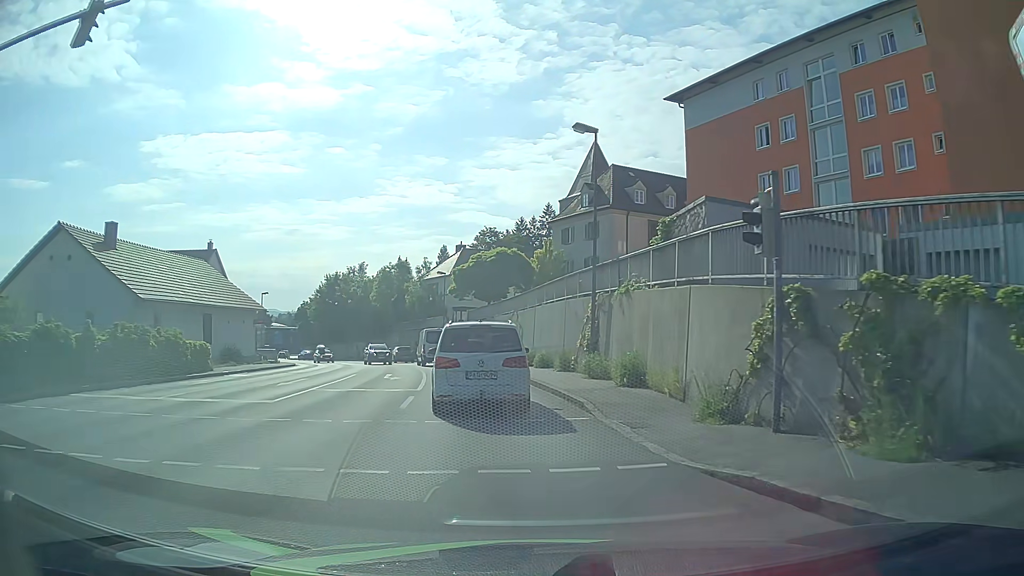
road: tertiary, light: Day
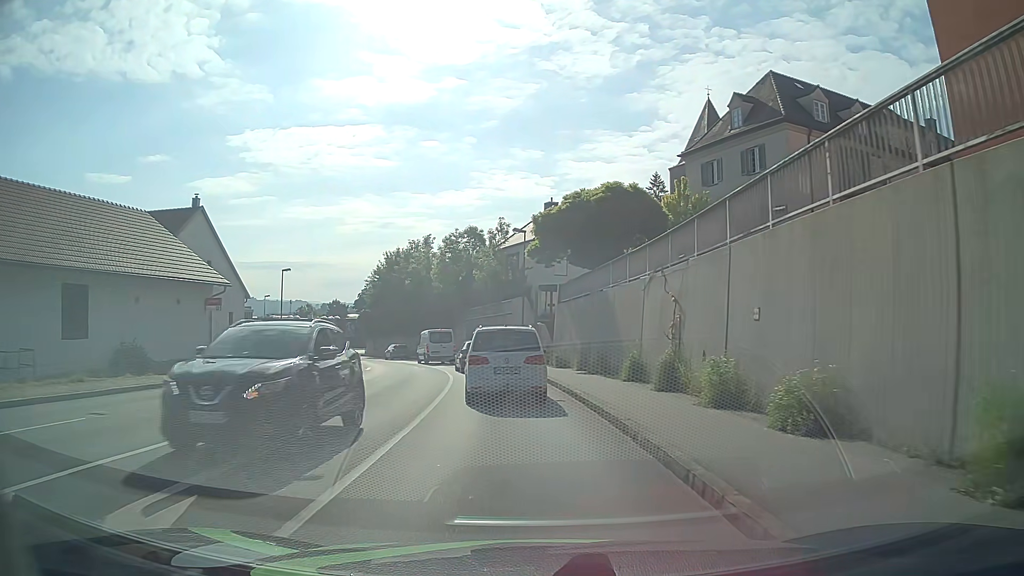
(-1.7, +21.1) m; -8°
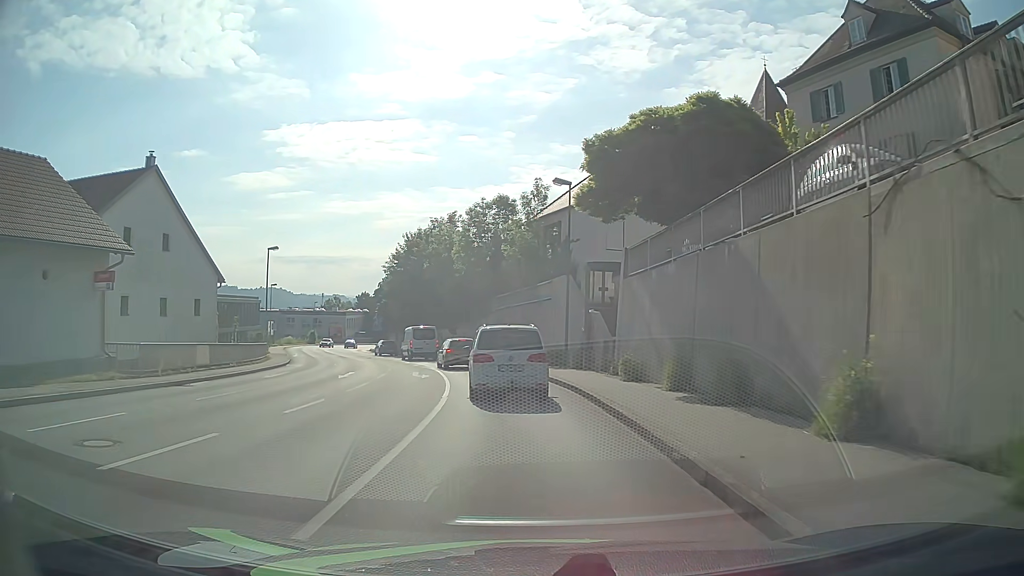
(-0.4, +11.7) m; -3°
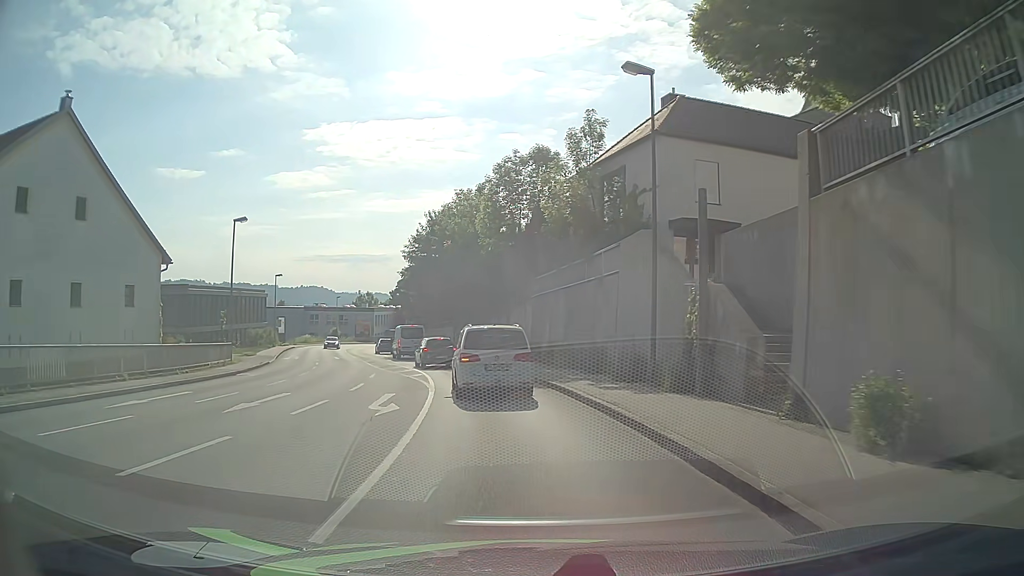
(-0.3, +12.4) m; -4°
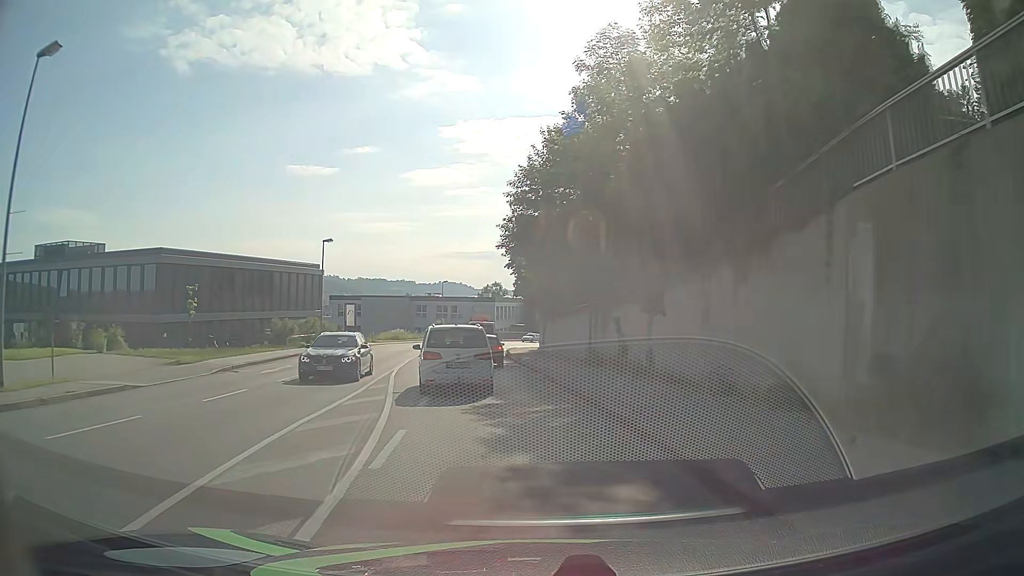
(-2.6, +25.7) m; -12°
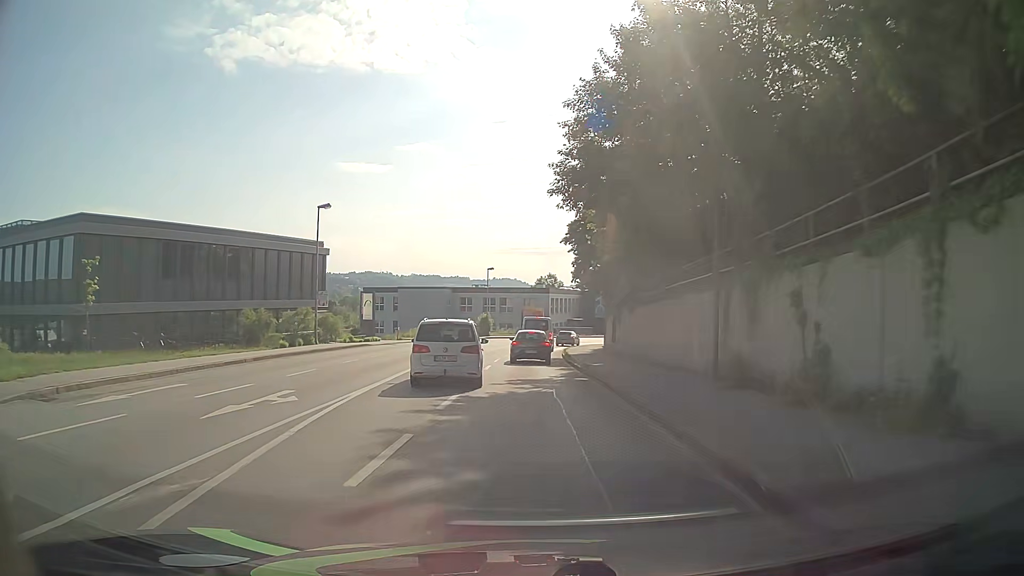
(-0.6, +13.3) m; -5°
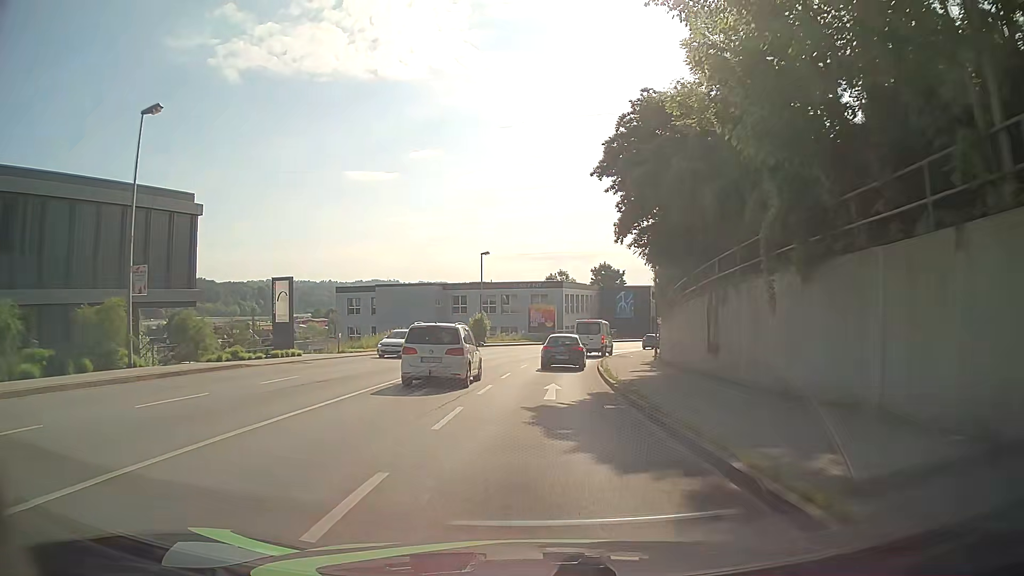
(0.0, +20.1) m; 0°
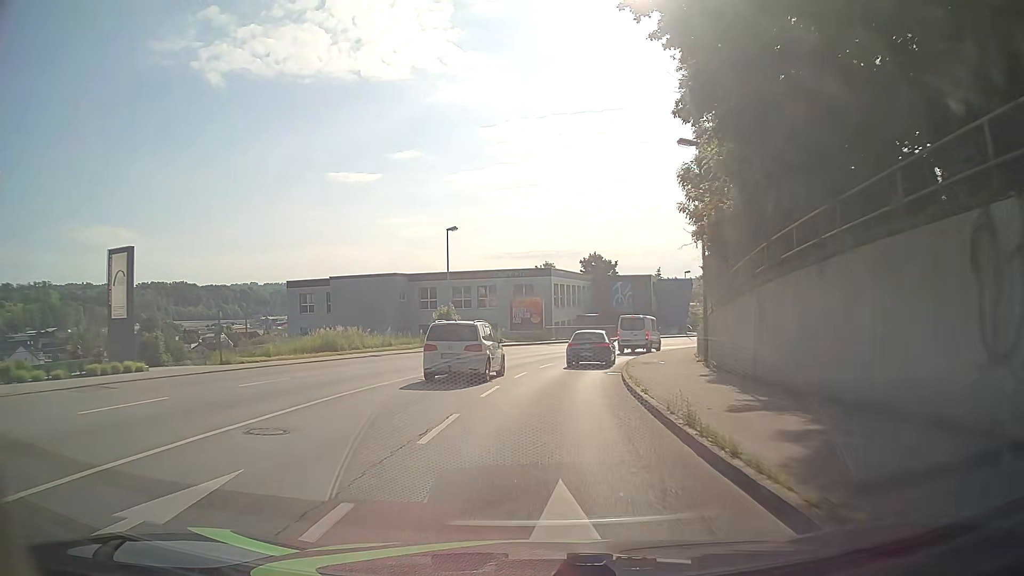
(+0.1, +13.4) m; +1°
(0, +10) (+1, +20) (+2, +30) (+5, +40) (+8, +49) (+13, +58) (+19, +66) (+25, +73) (+33, +80) (+41, +86) m
